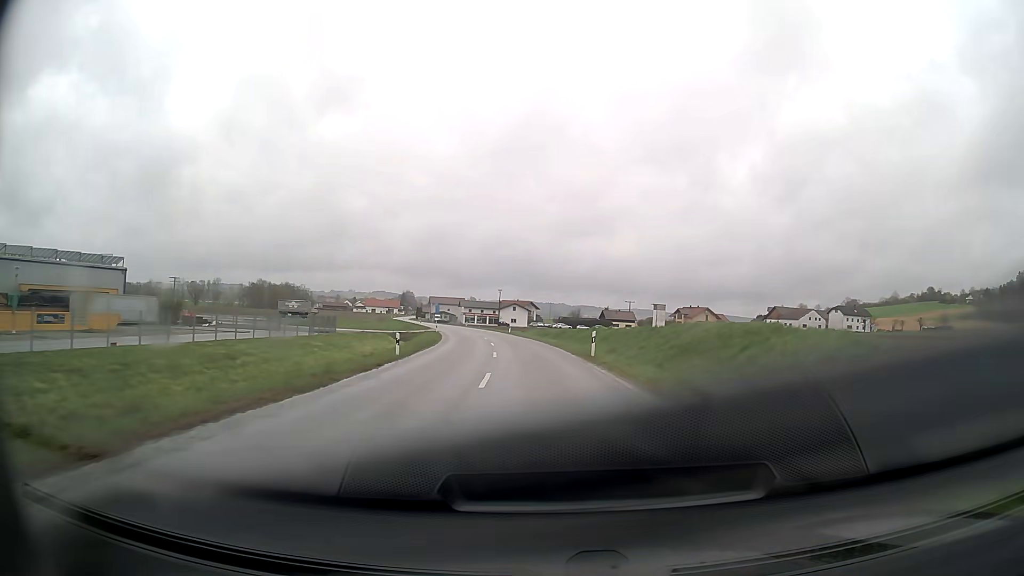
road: secondary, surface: asphalt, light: Day
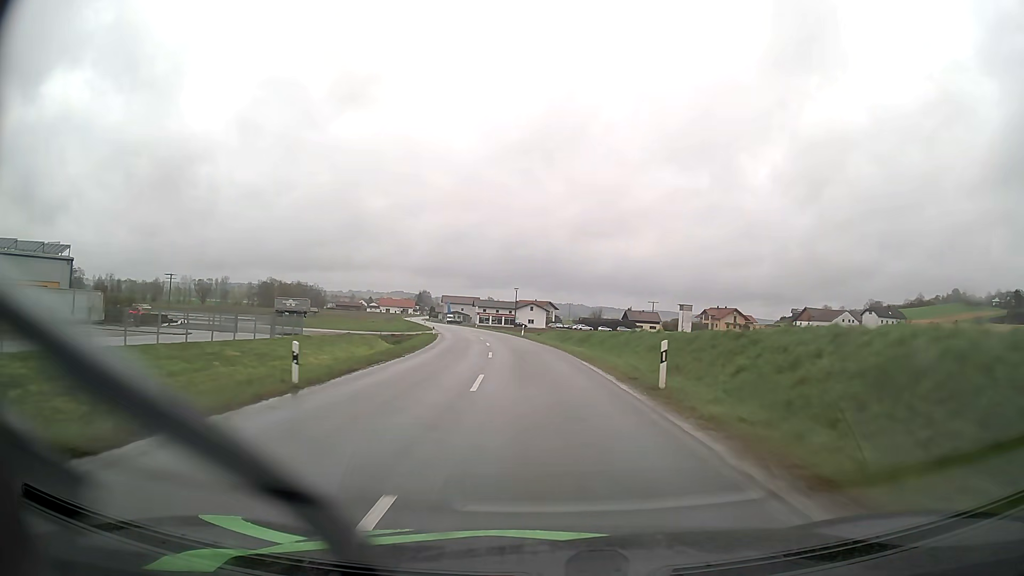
(-0.2, +12.7) m; -1°
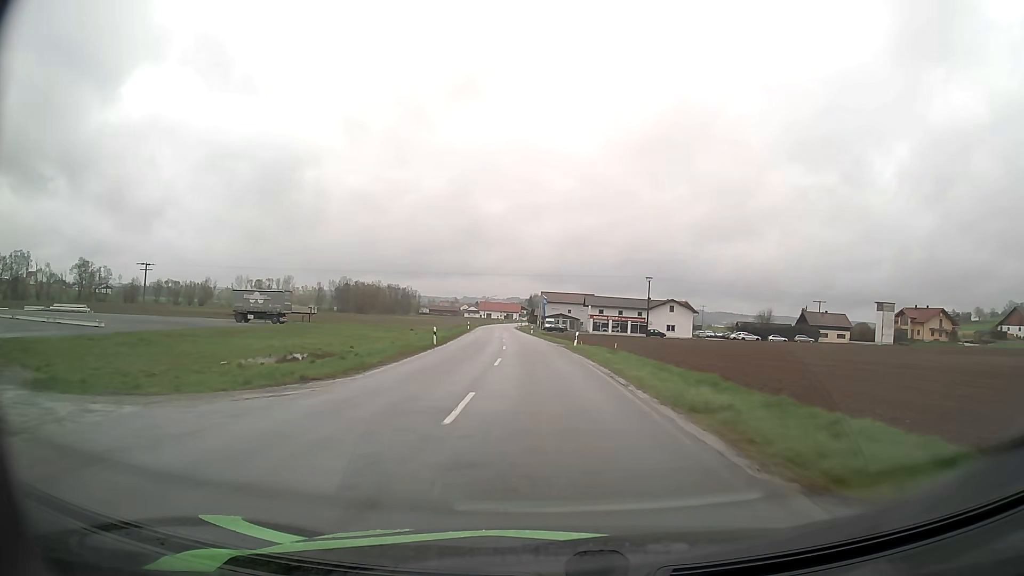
(-5.7, +64.4) m; -10°
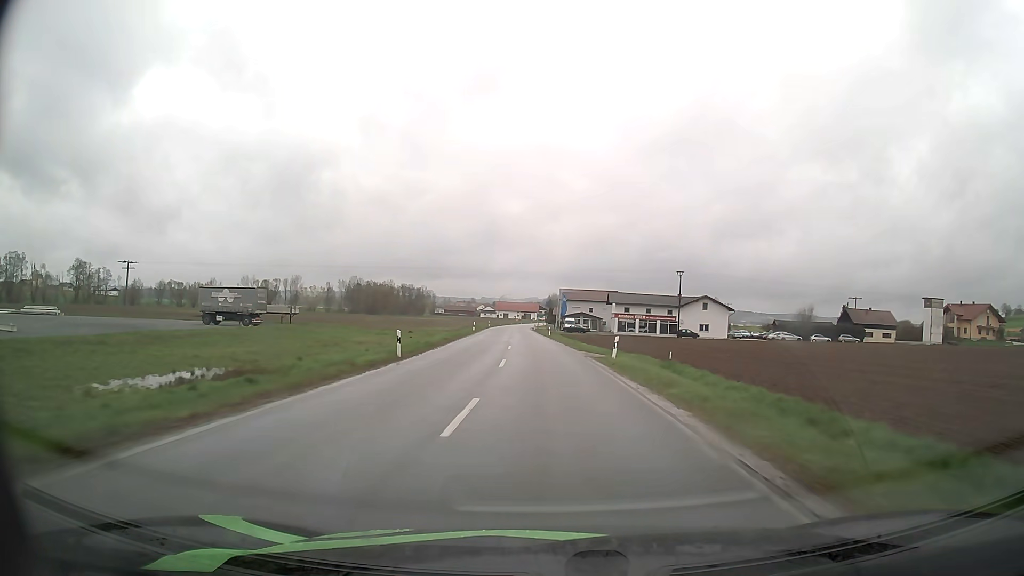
(-0.2, +13.1) m; -2°
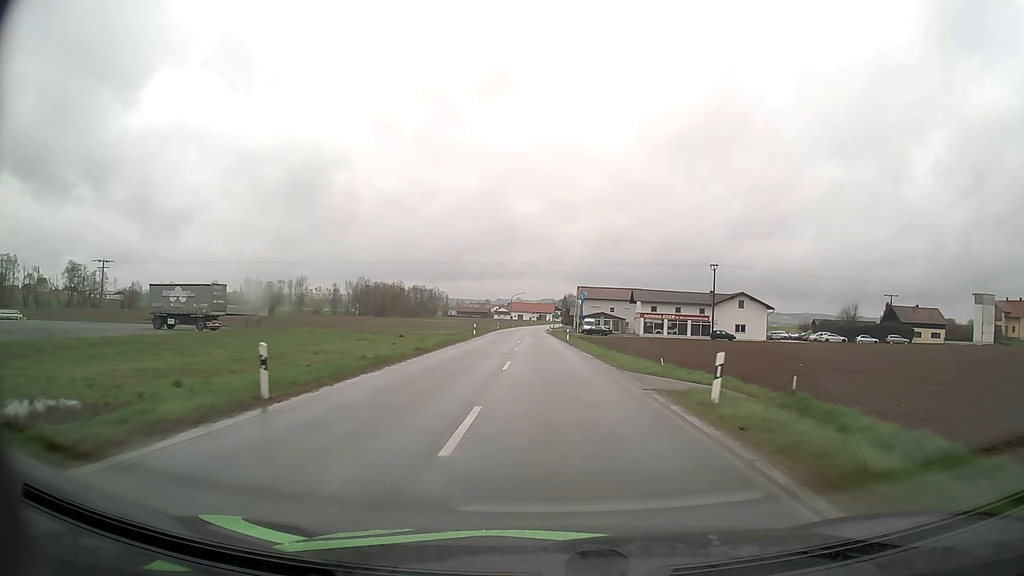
(-0.2, +13.1) m; -2°
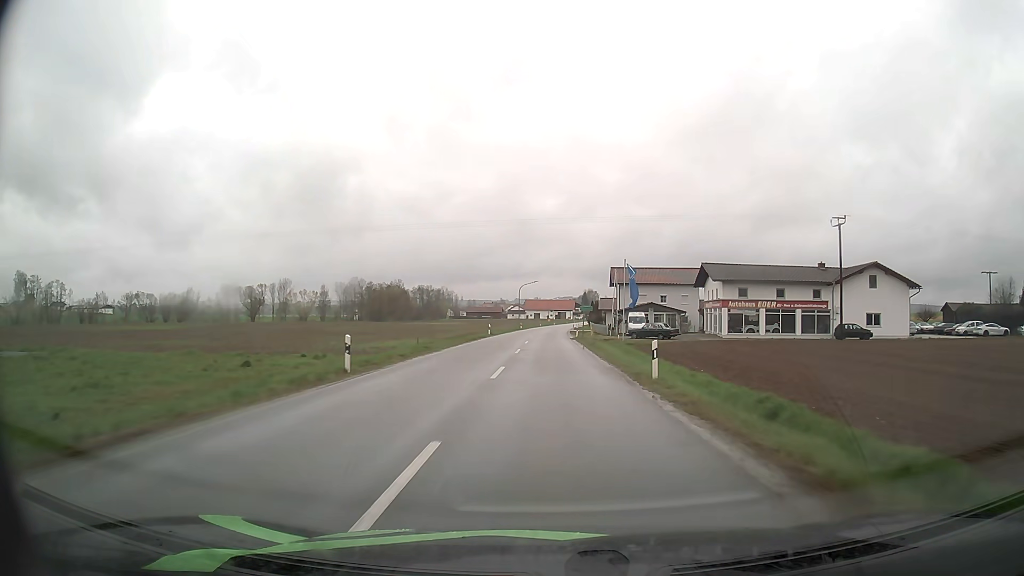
(-0.5, +39.4) m; -1°
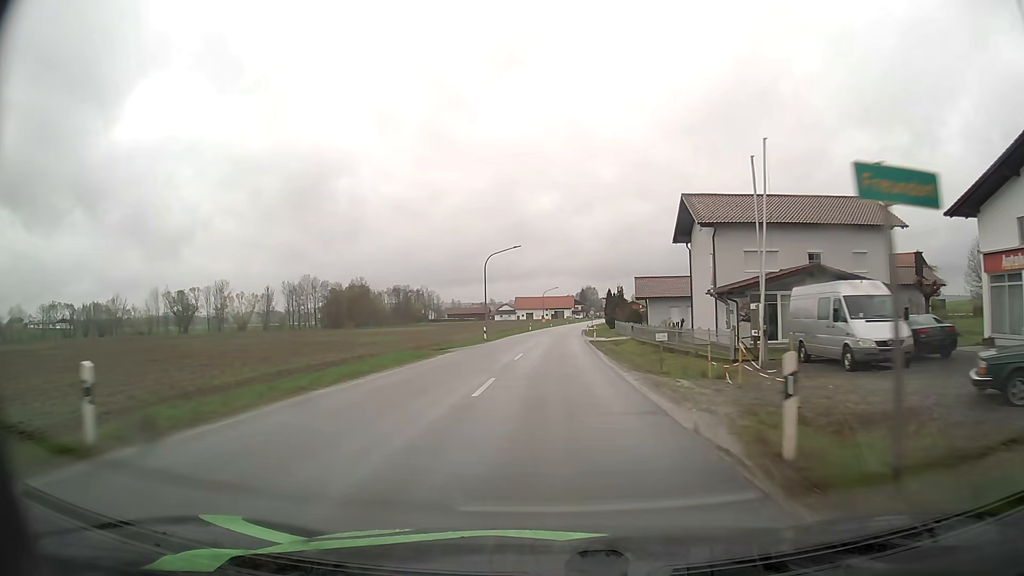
(-0.2, +51.6) m; 0°
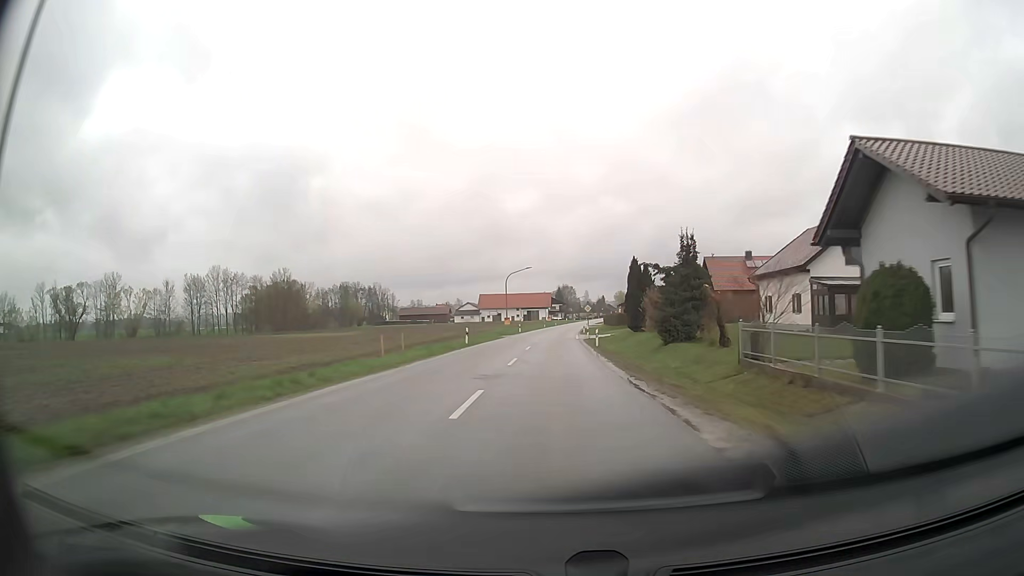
(+0.8, +50.8) m; +2°
(0, +10) (0, +20) (0, +30) (0, +40) (+1, +50) (+1, +60) (+1, +70) (+2, +80) (+2, +90) (+3, +100) m
